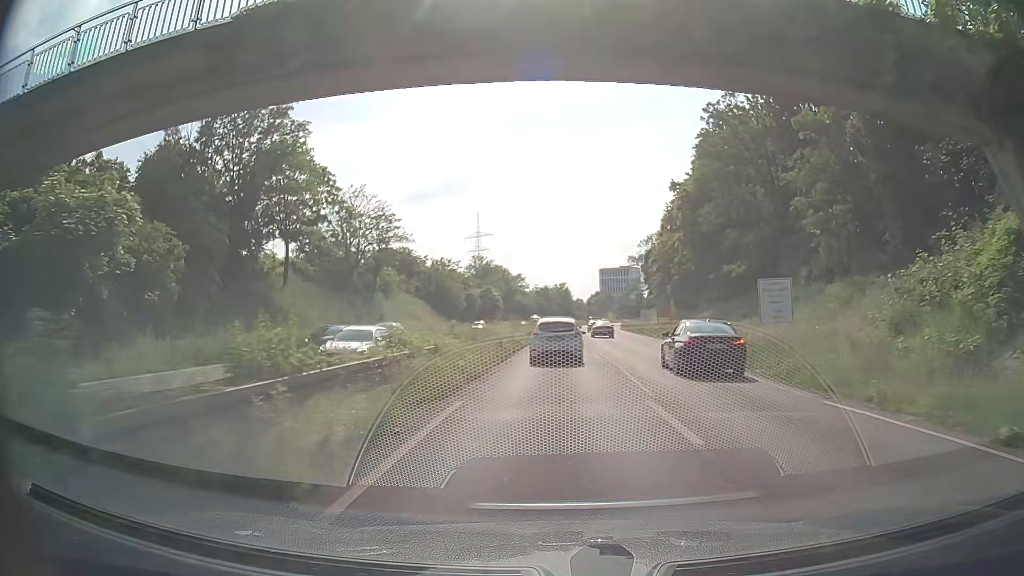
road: trunk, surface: asphalt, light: Day
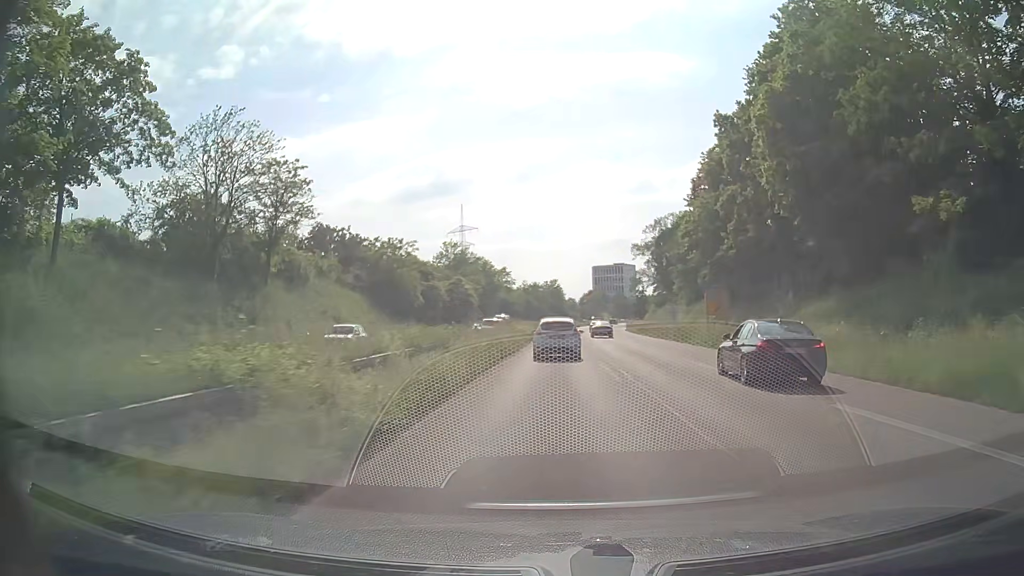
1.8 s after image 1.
(+0.1, +26.4) m; +1°
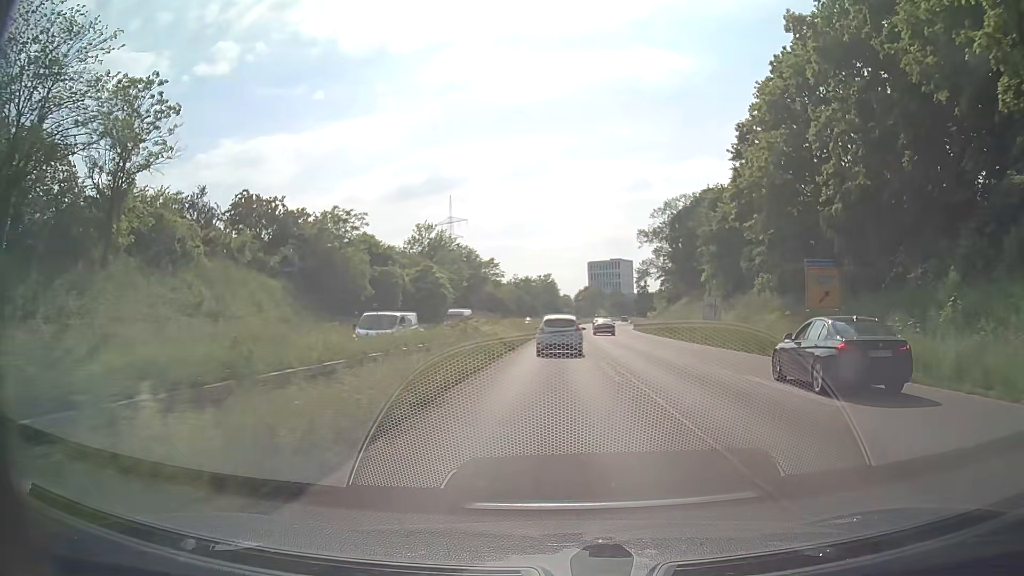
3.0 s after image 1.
(0.0, +18.5) m; 0°
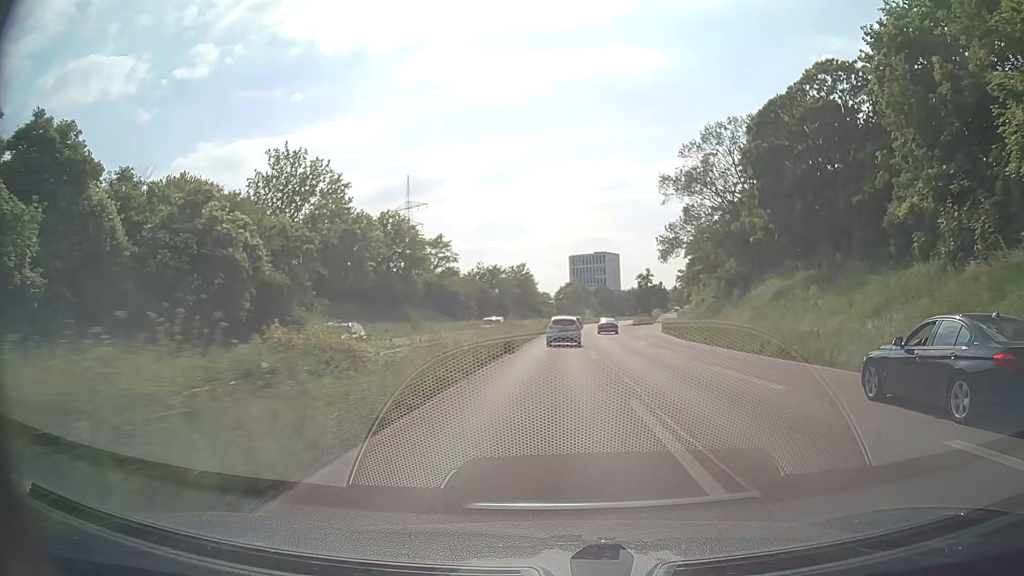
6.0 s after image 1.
(+0.8, +45.8) m; +2°
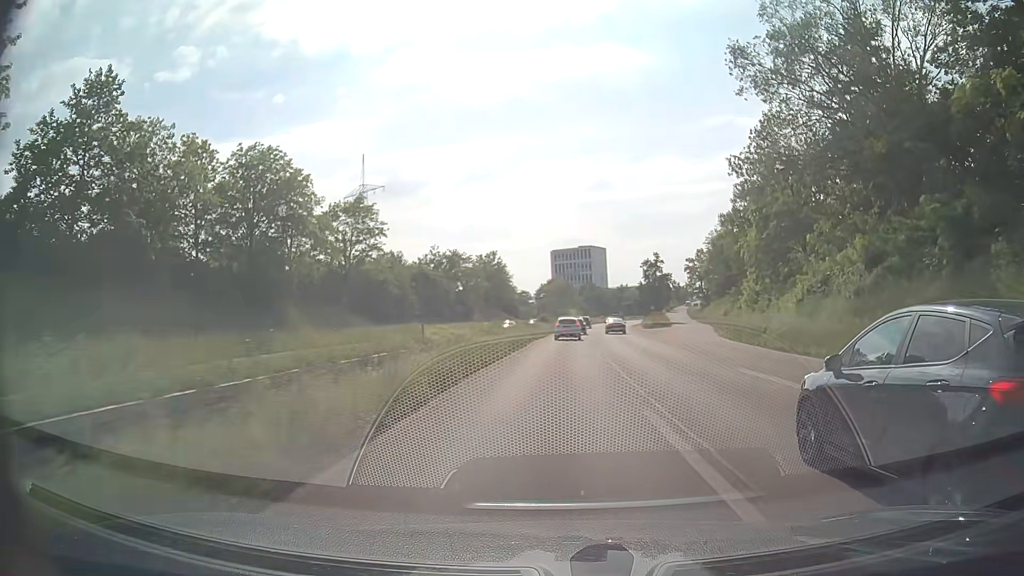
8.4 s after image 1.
(+0.4, +37.5) m; +1°
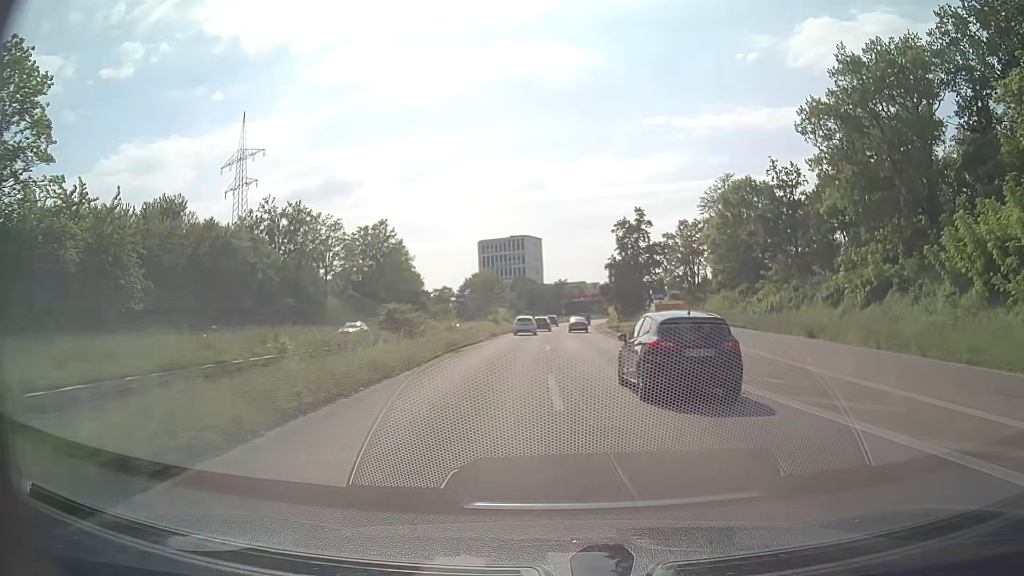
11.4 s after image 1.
(+2.0, +47.8) m; +6°
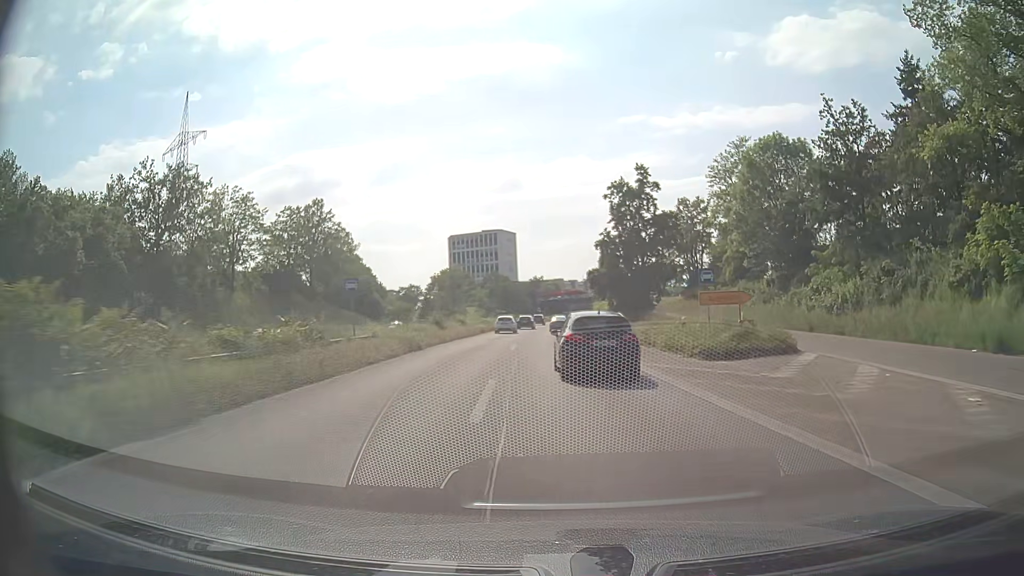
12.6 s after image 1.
(+0.5, +19.3) m; +2°
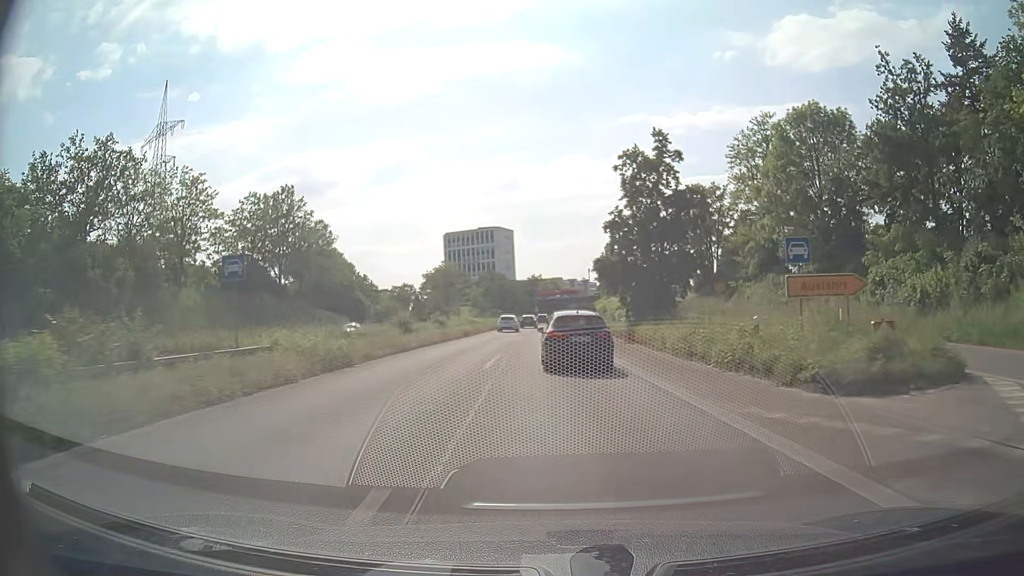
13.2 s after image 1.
(0.0, +9.5) m; 0°
(0, +10) (0, +20) (0, +30) (0, +40) (0, +50) (0, +60) (0, +70) (+1, +80) (+1, +90) (+2, +100) m
